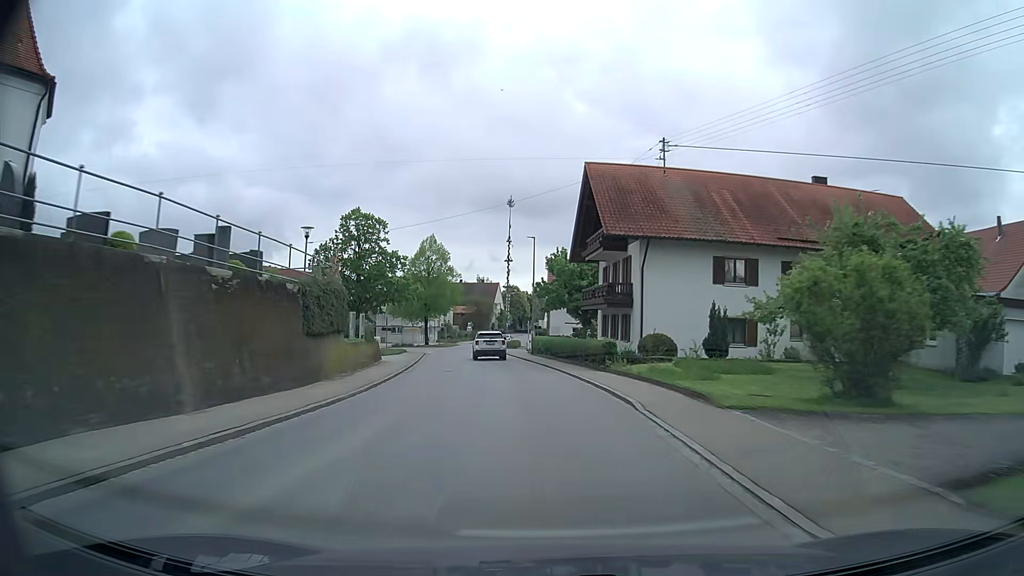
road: secondary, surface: asphalt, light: Day
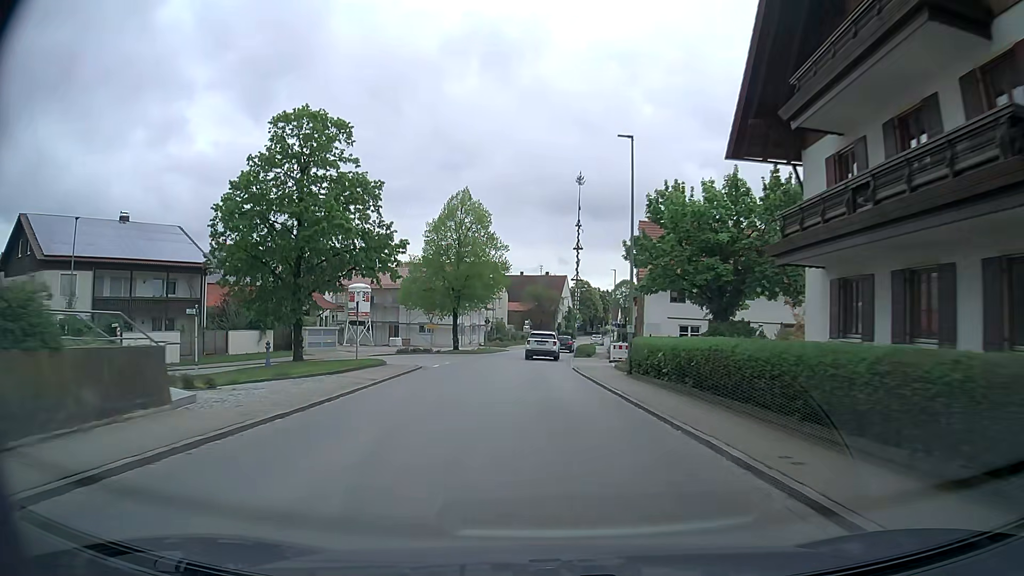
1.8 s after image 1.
(-1.4, +26.4) m; -6°
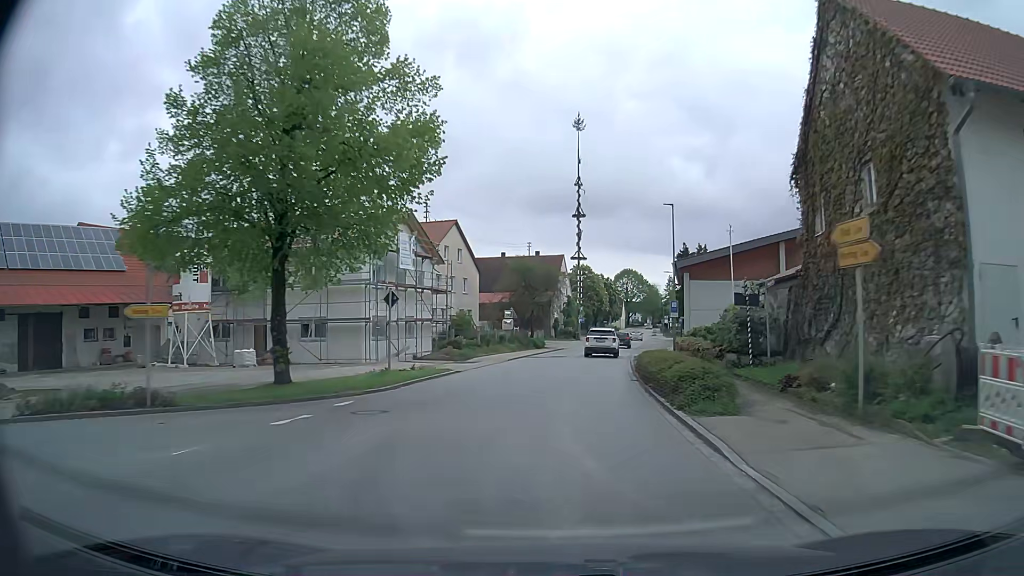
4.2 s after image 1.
(-0.6, +36.1) m; 0°
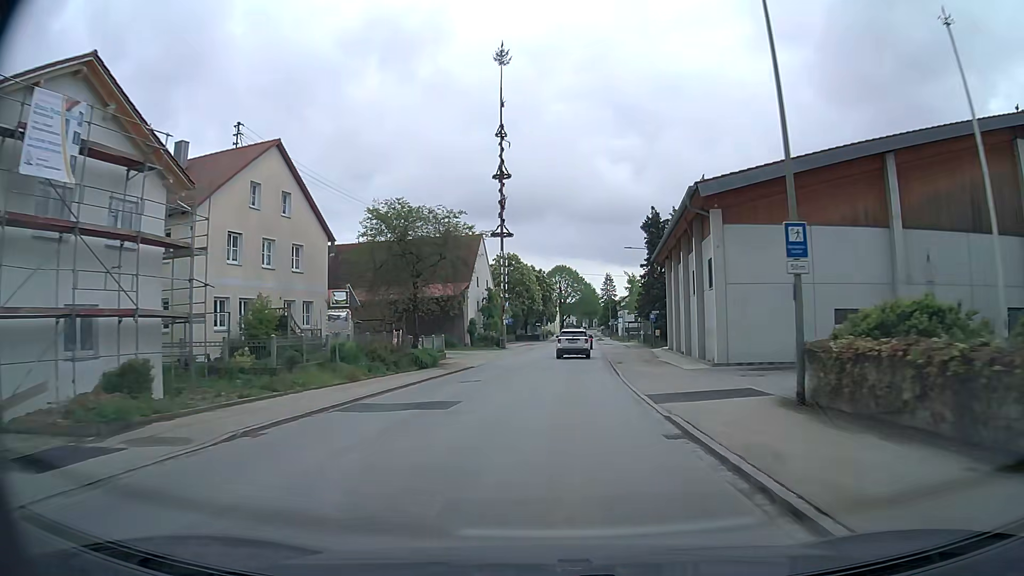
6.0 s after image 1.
(+1.5, +27.1) m; +6°
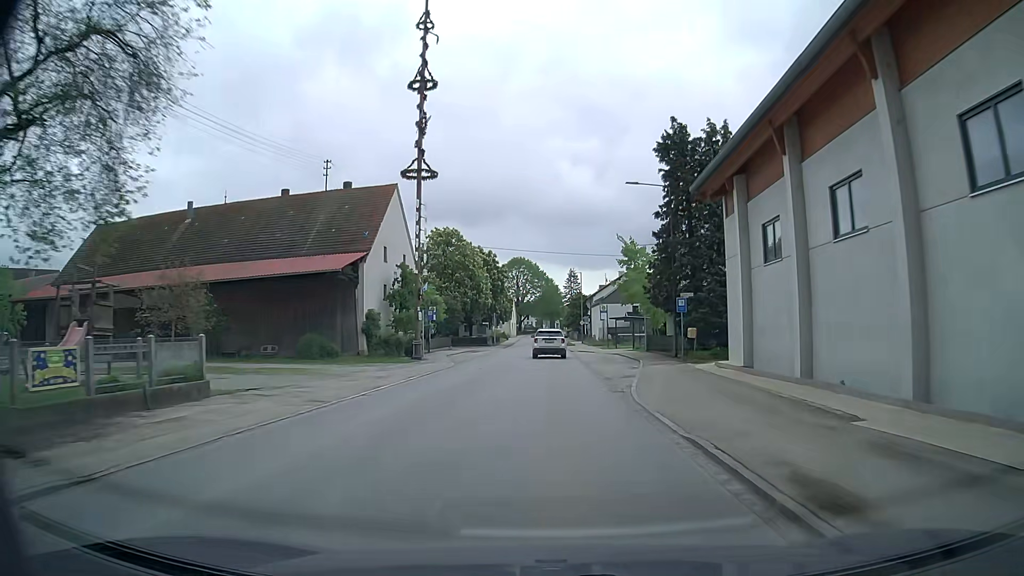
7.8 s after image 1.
(+0.9, +26.9) m; +4°
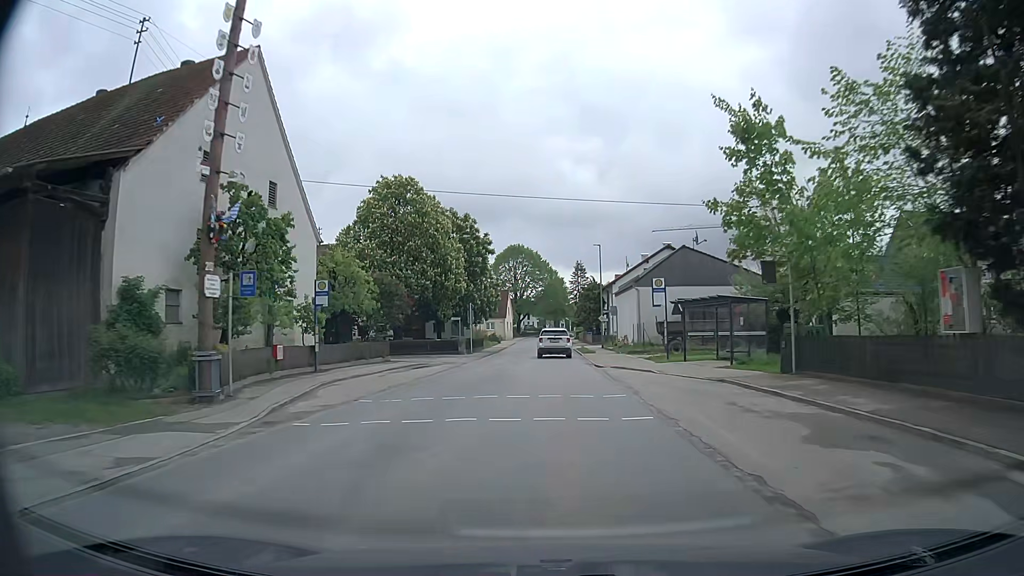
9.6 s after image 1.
(+0.1, +26.7) m; 0°
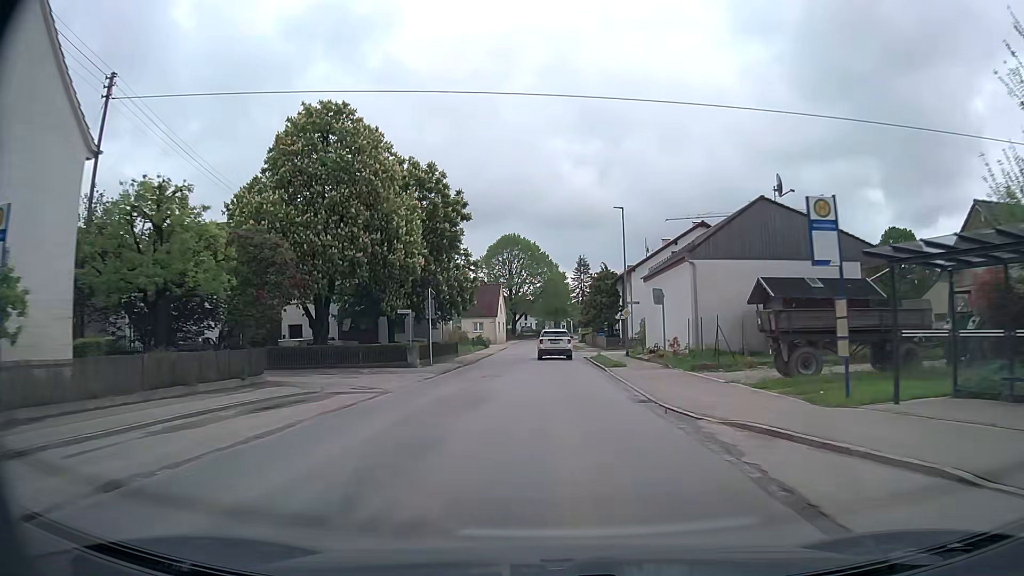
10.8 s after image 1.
(-0.1, +17.9) m; 0°
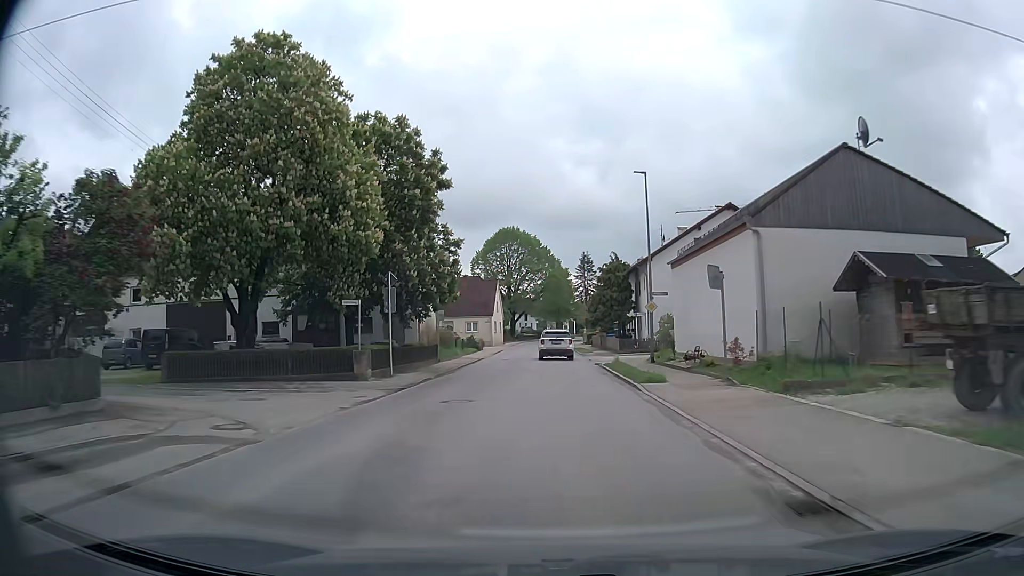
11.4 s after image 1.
(0.0, +9.0) m; 0°
(0, +10) (0, +20) (0, +30) (0, +40) (0, +50) (0, +60) (-1, +70) (-1, +80) (0, +90) (0, +100) m
